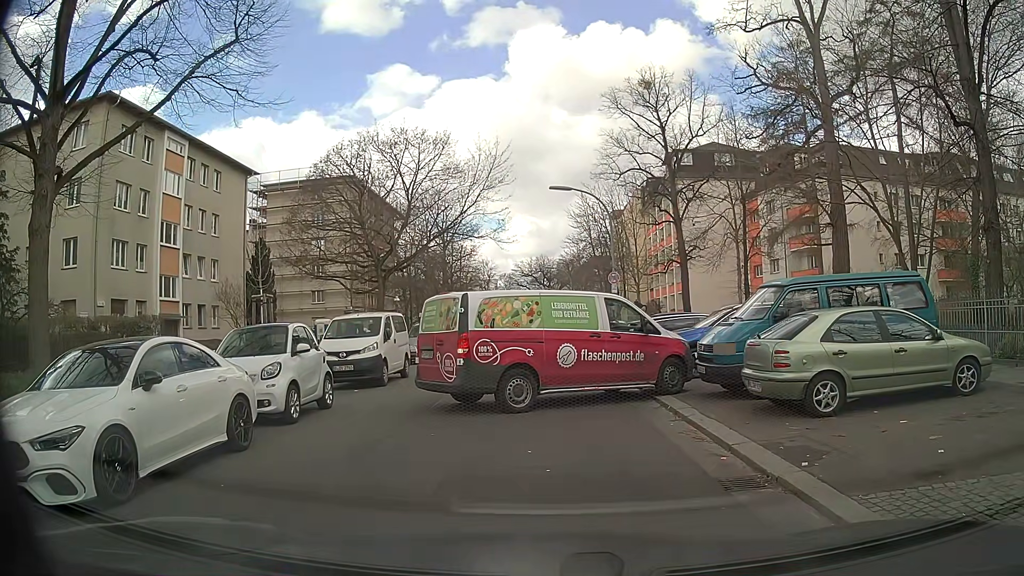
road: residential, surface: asphalt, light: Day
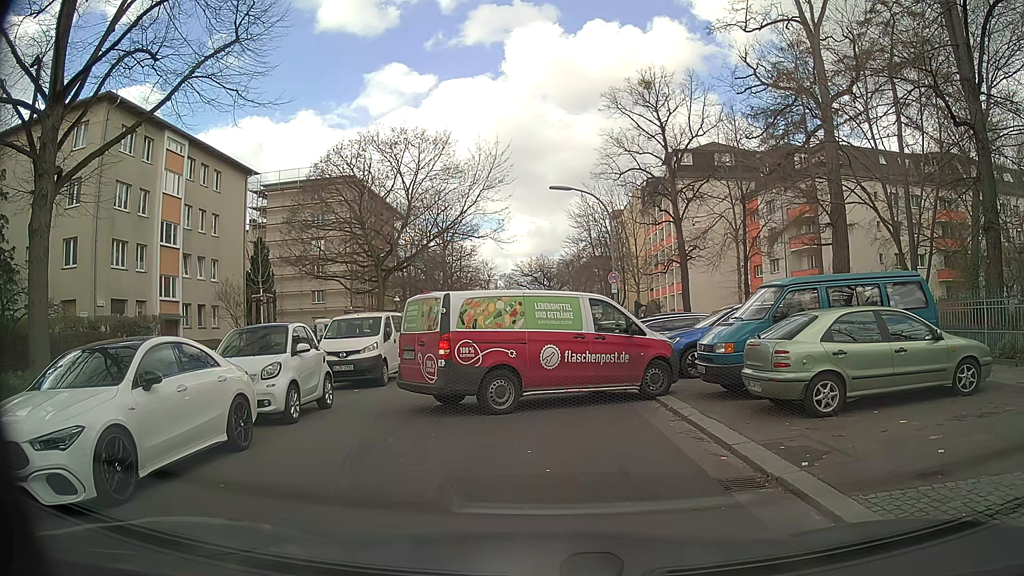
(0.0, 0.0) m; 0°
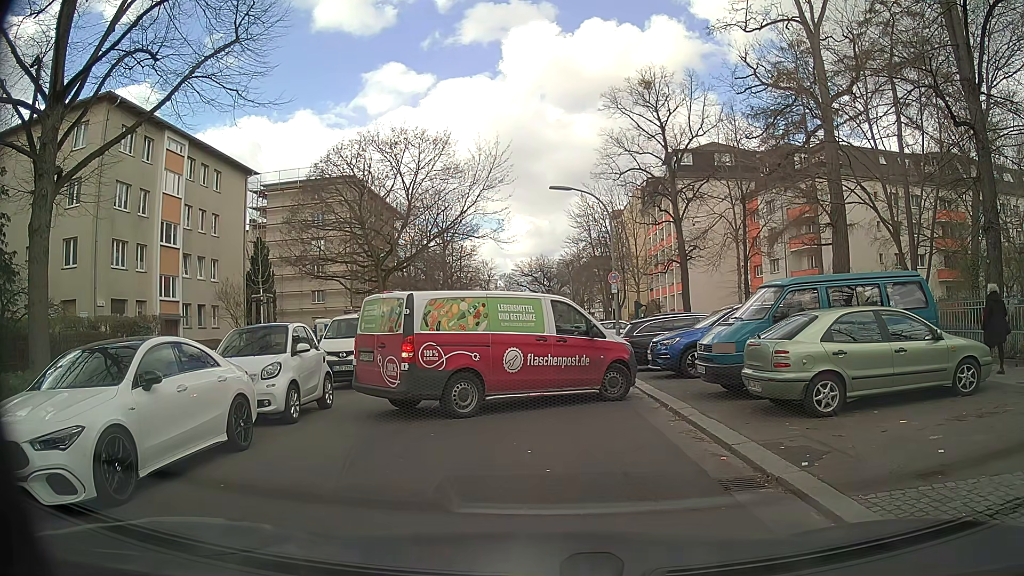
(0.0, 0.0) m; 0°
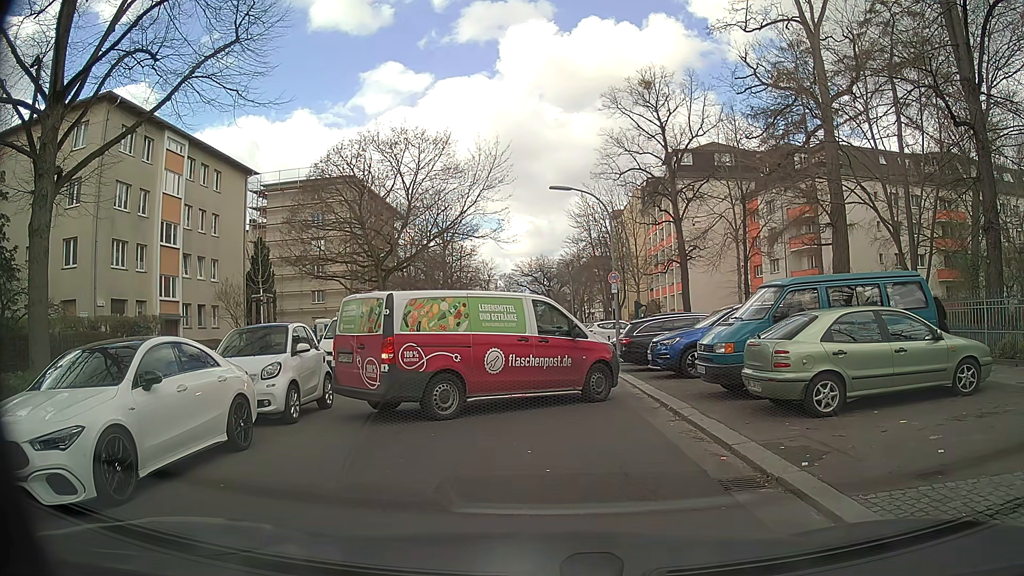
(0.0, 0.0) m; 0°
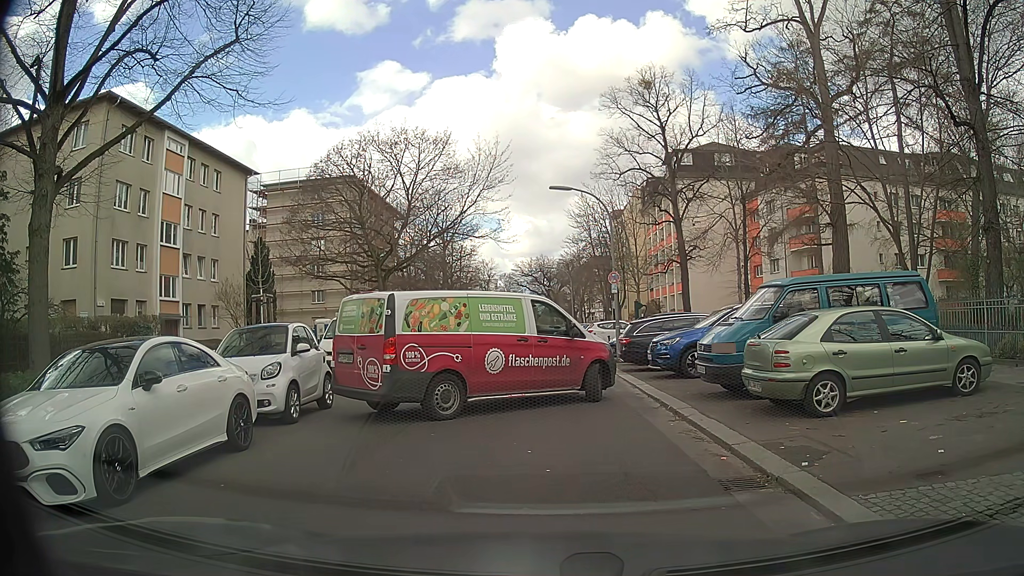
(0.0, 0.0) m; 0°
